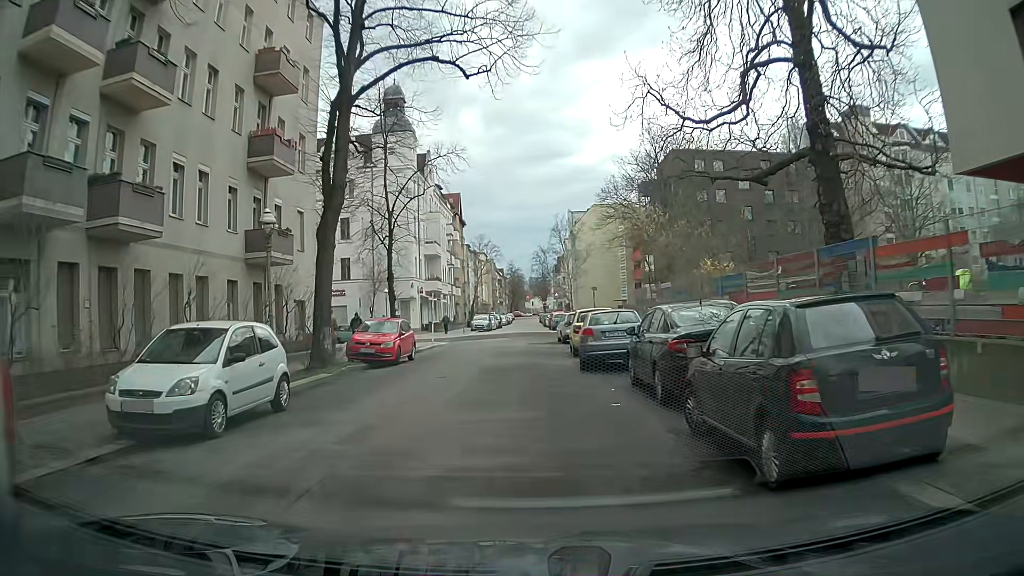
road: residential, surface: asphalt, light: Day
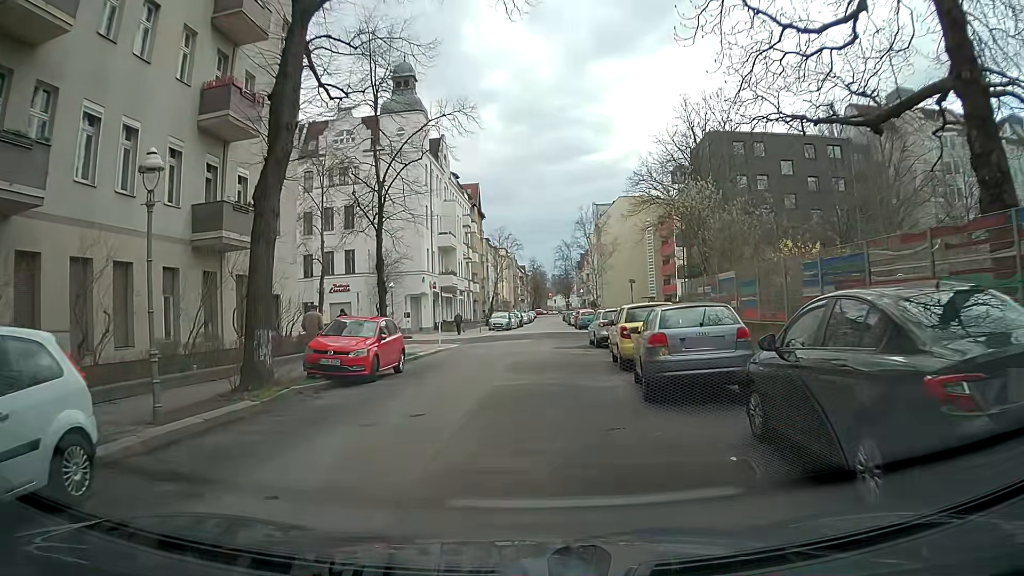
(-0.3, +6.1) m; -4°
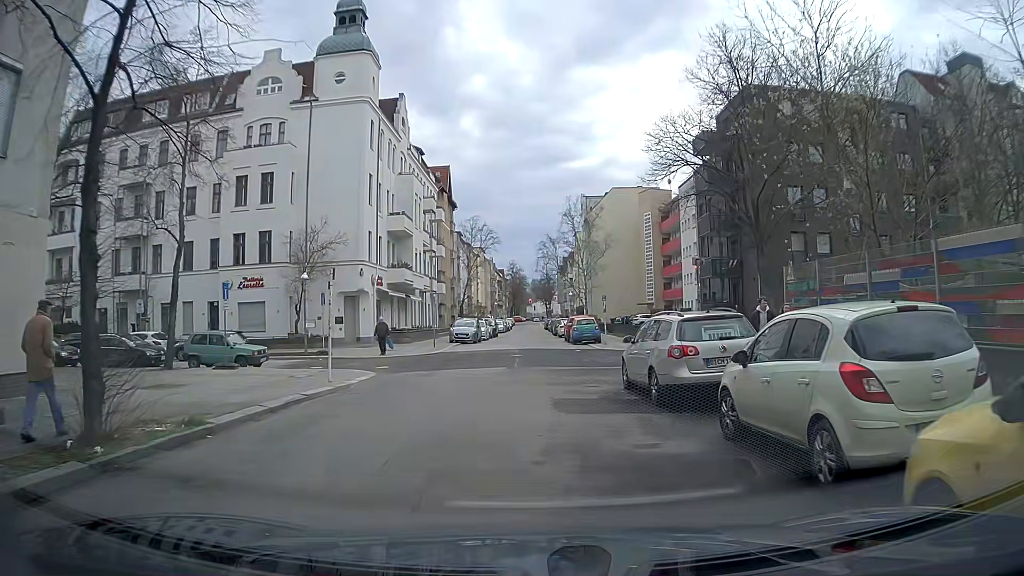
(+0.2, +15.3) m; +5°
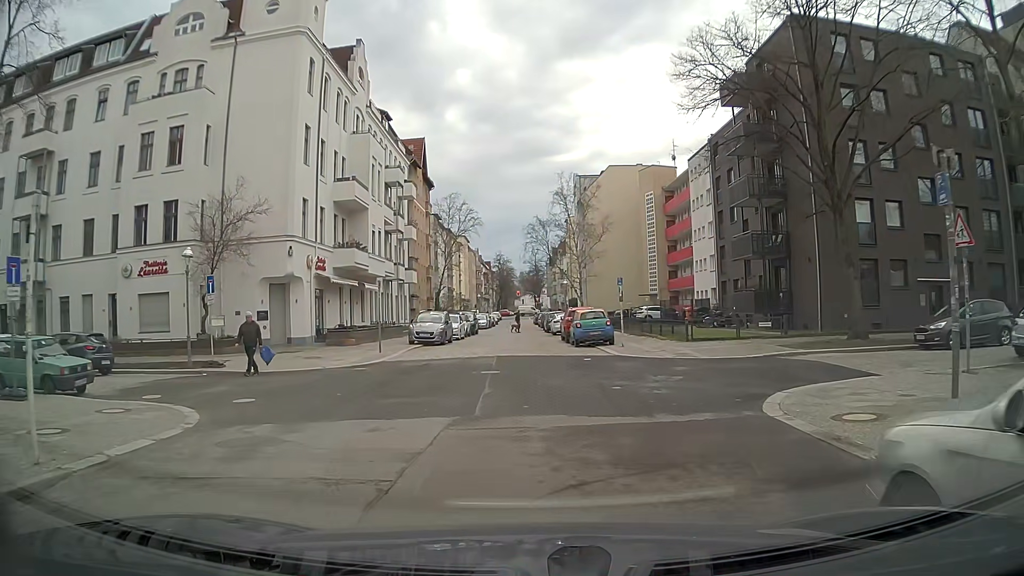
(-0.4, +10.7) m; 0°
